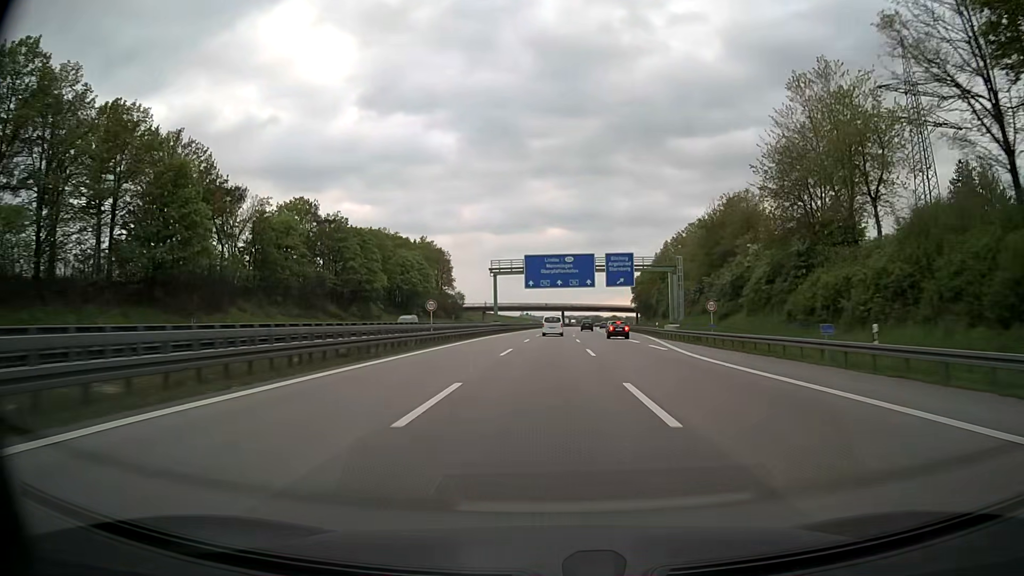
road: motorway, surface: asphalt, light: Day
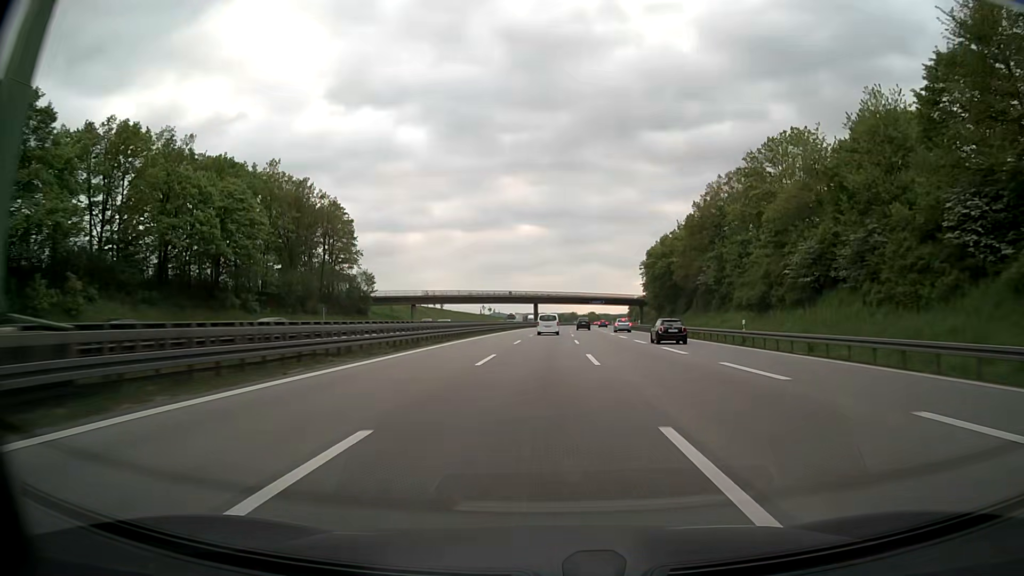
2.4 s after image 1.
(+1.6, +78.4) m; +2°
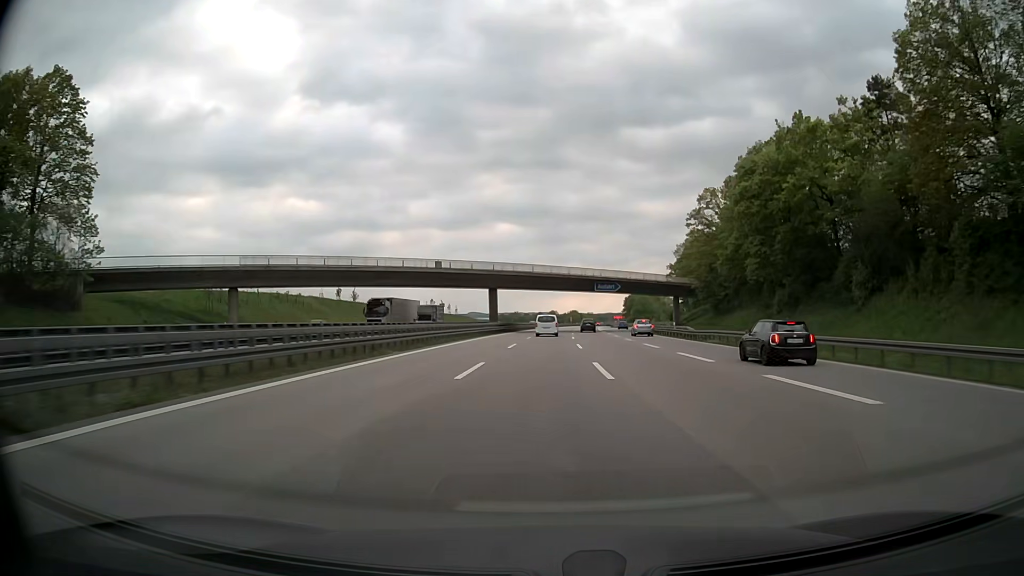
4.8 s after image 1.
(+1.3, +76.9) m; +2°
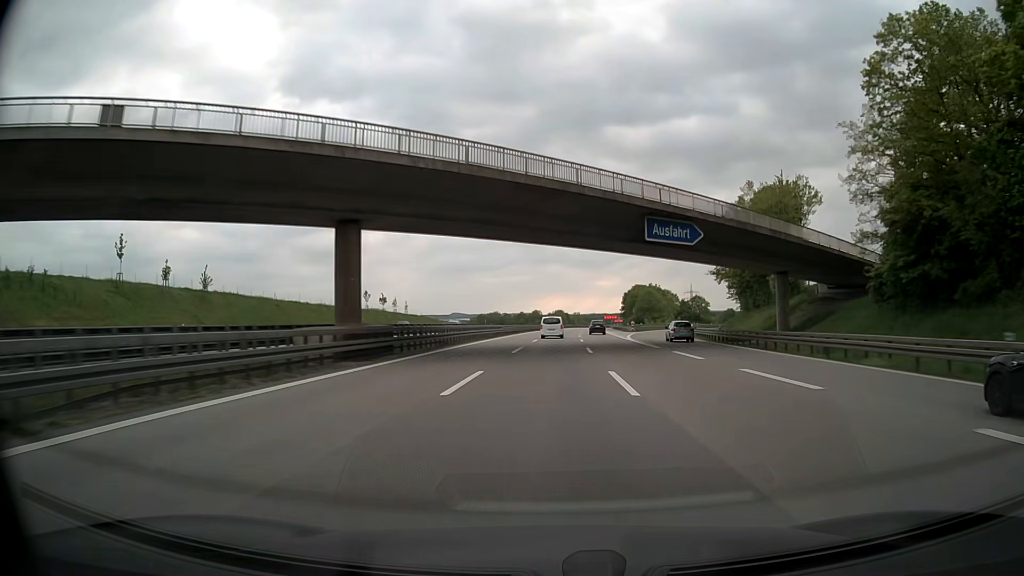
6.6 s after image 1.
(+0.6, +57.1) m; +1°
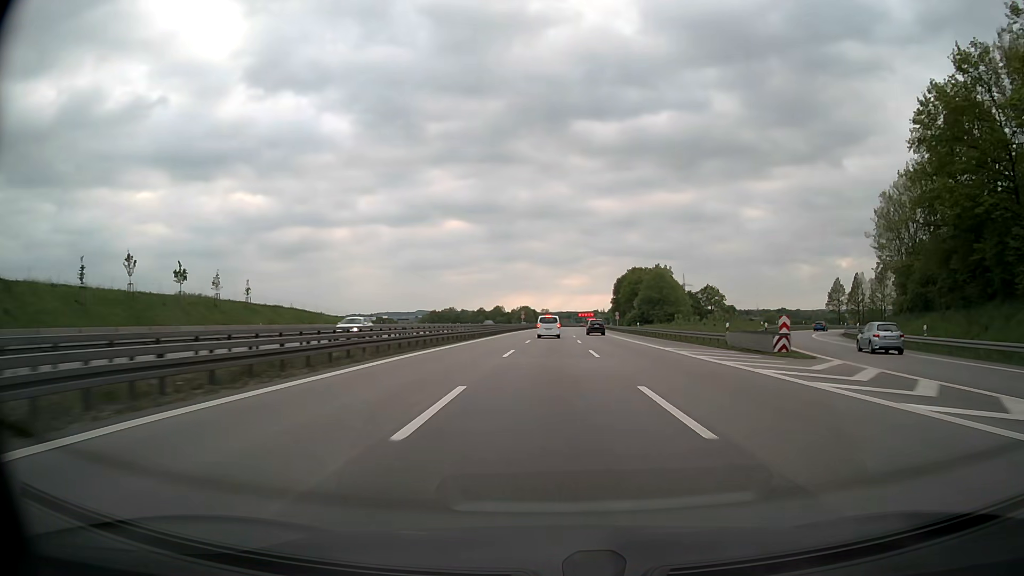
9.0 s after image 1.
(+1.9, +77.0) m; +3°
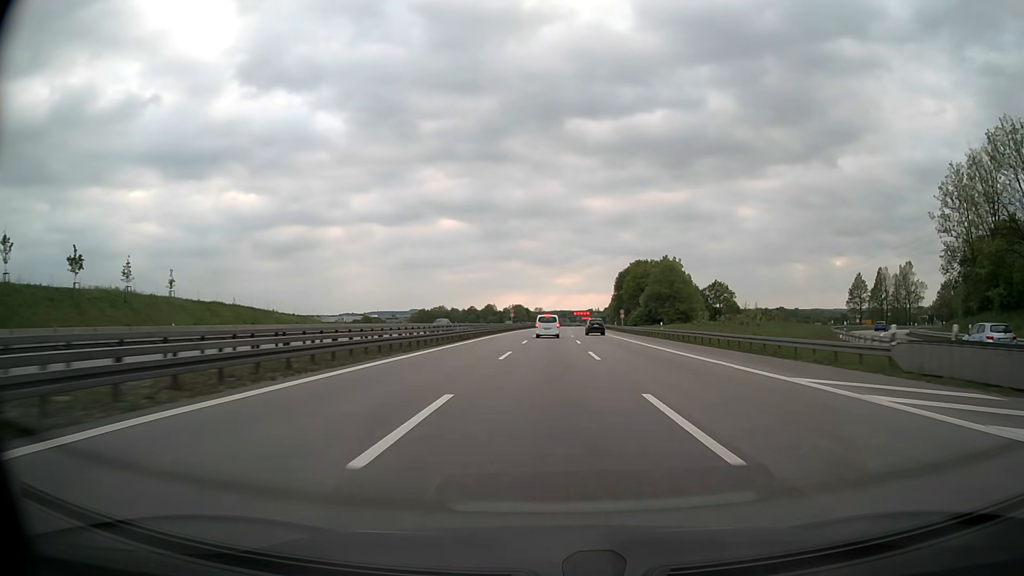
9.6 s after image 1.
(+0.1, +19.4) m; +1°
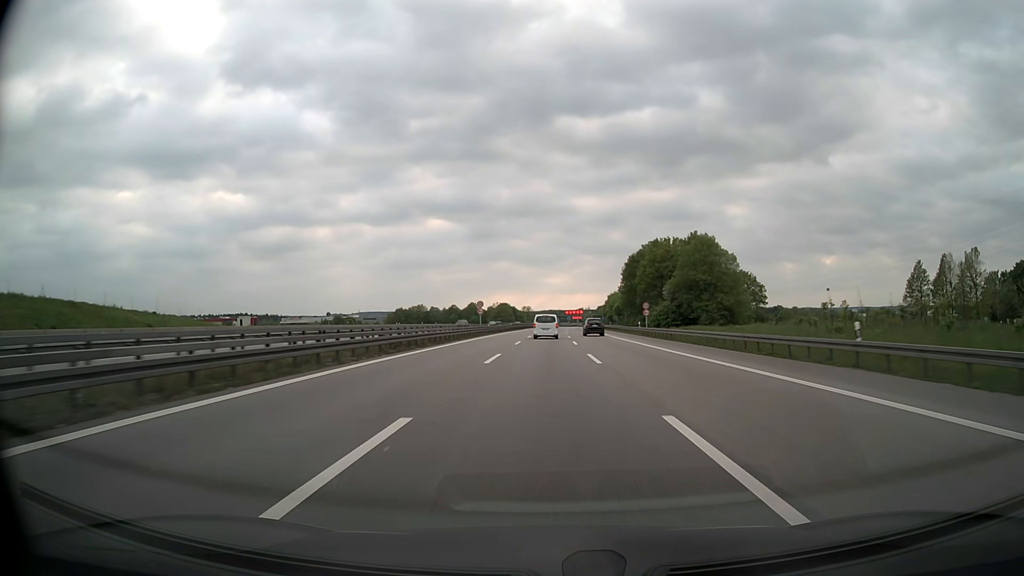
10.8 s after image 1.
(+0.3, +39.1) m; +1°
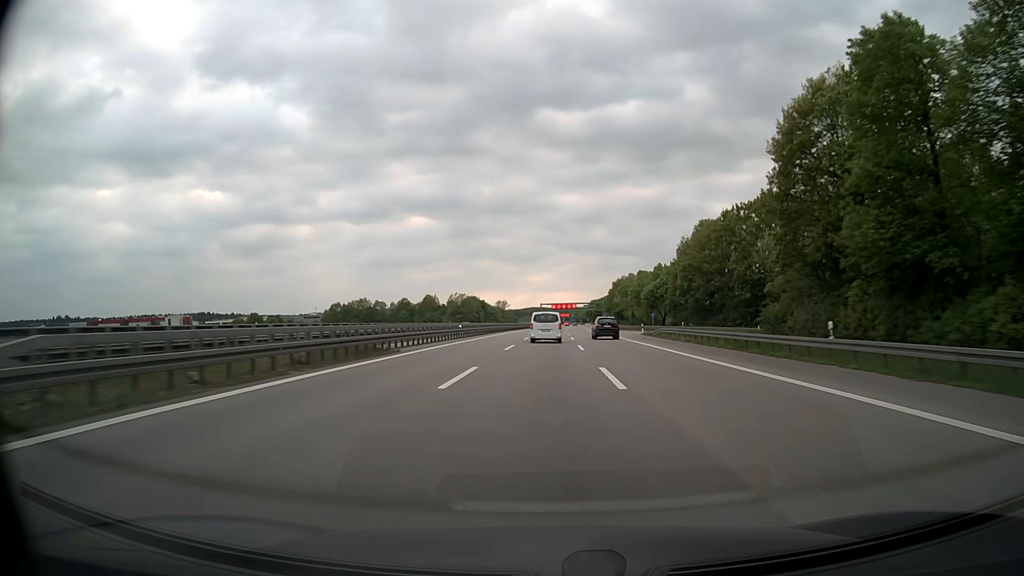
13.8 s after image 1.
(+1.3, +98.3) m; +1°
(0, +10) (0, +20) (0, +30) (0, +40) (0, +50) (0, +60) (+1, +70) (+1, +80) (+1, +90) (+1, +100) m
